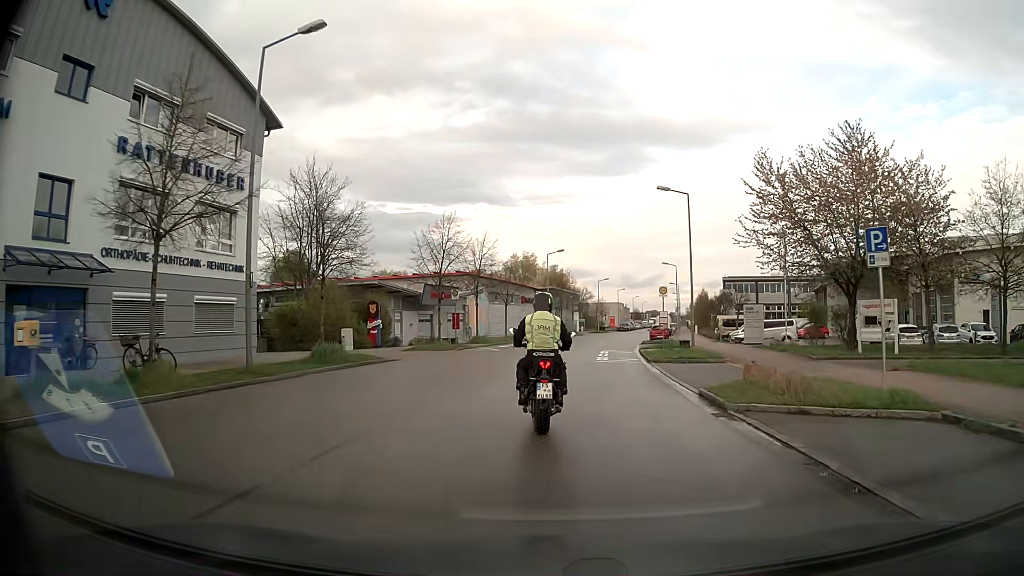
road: residential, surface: asphalt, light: Day
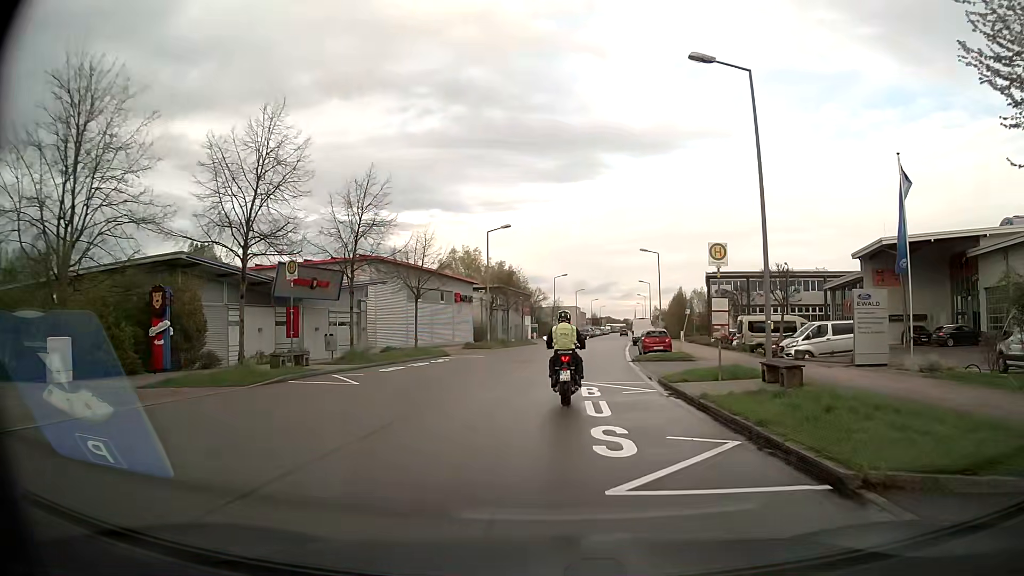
(+0.7, +20.9) m; +4°
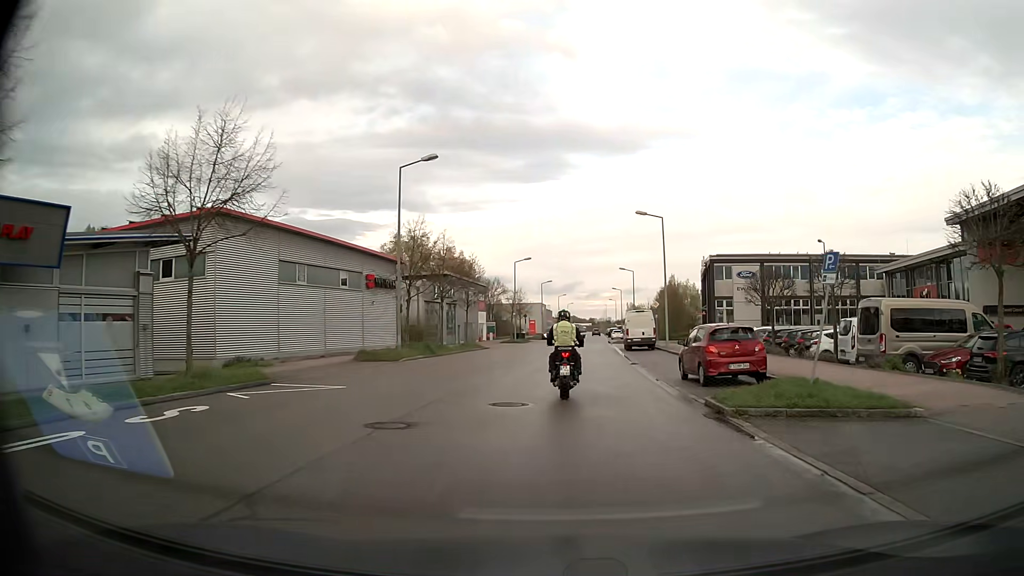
(+0.3, +21.0) m; +3°
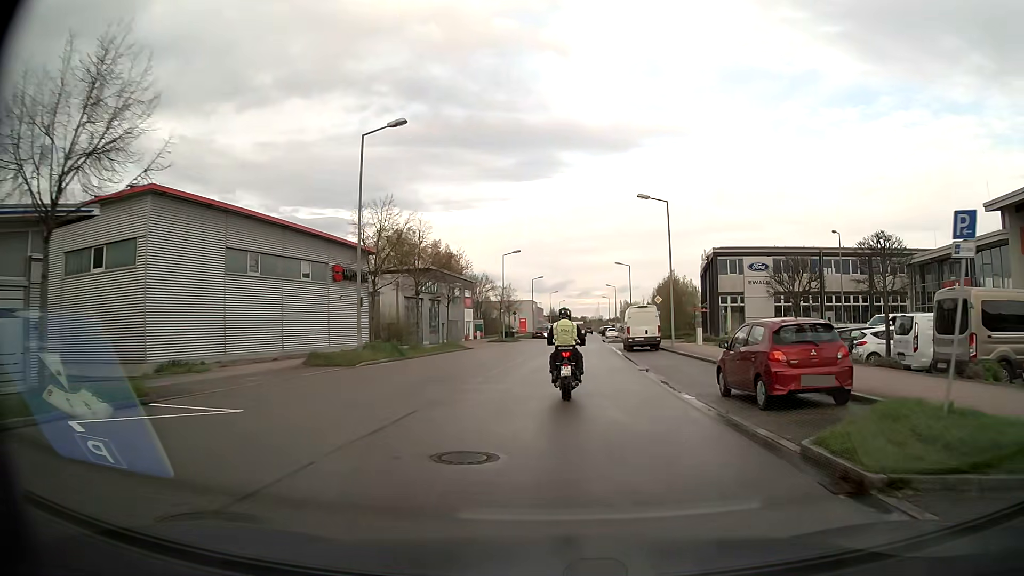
(0.0, +5.3) m; 0°
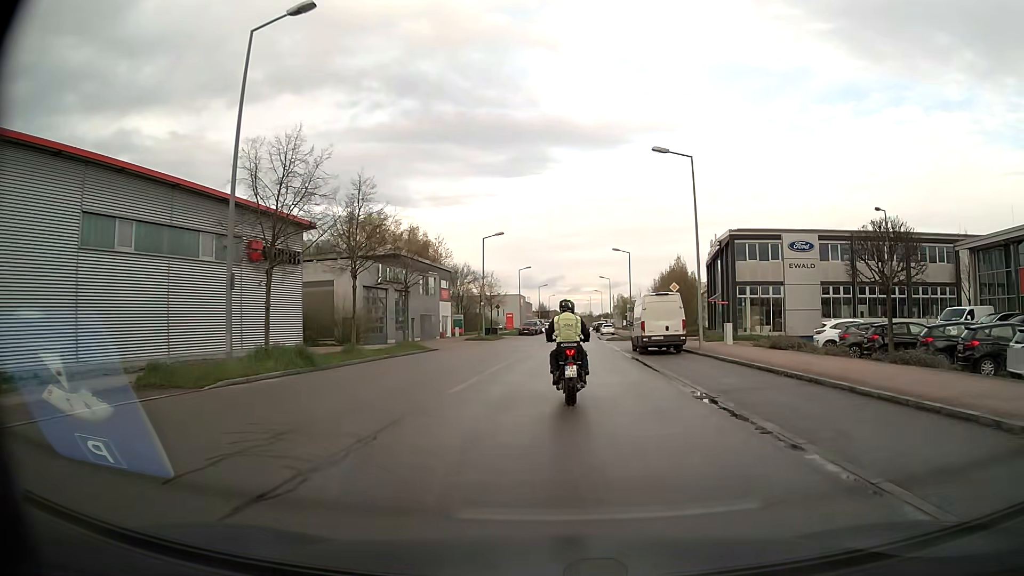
(+0.1, +10.2) m; +1°
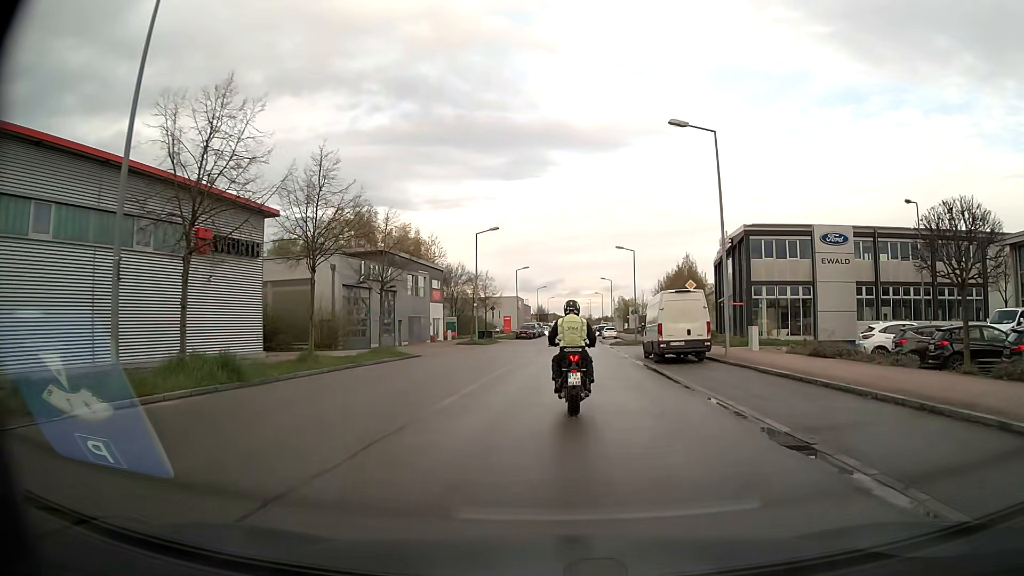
(0.0, +4.7) m; 0°
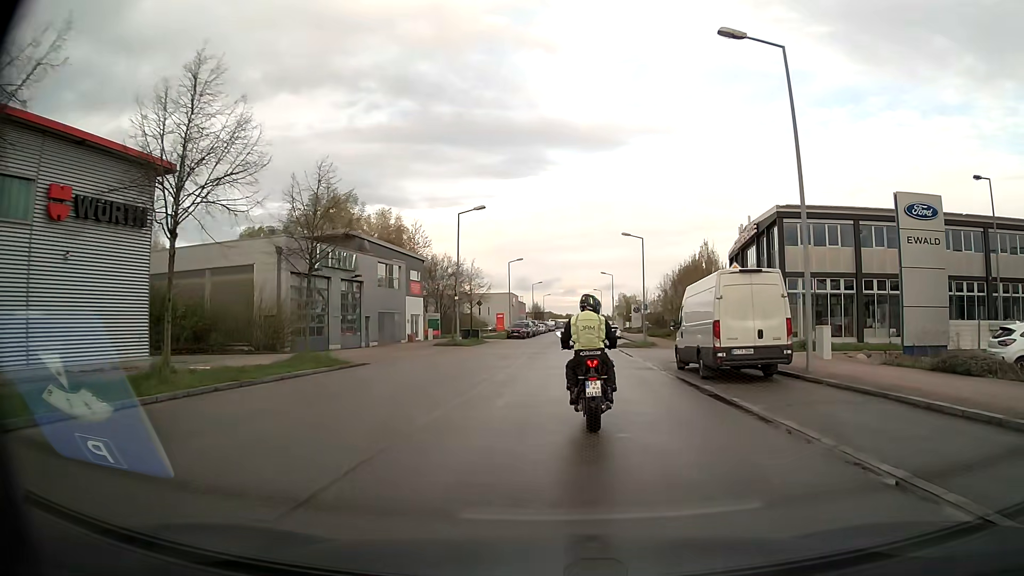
(0.0, +8.4) m; 0°
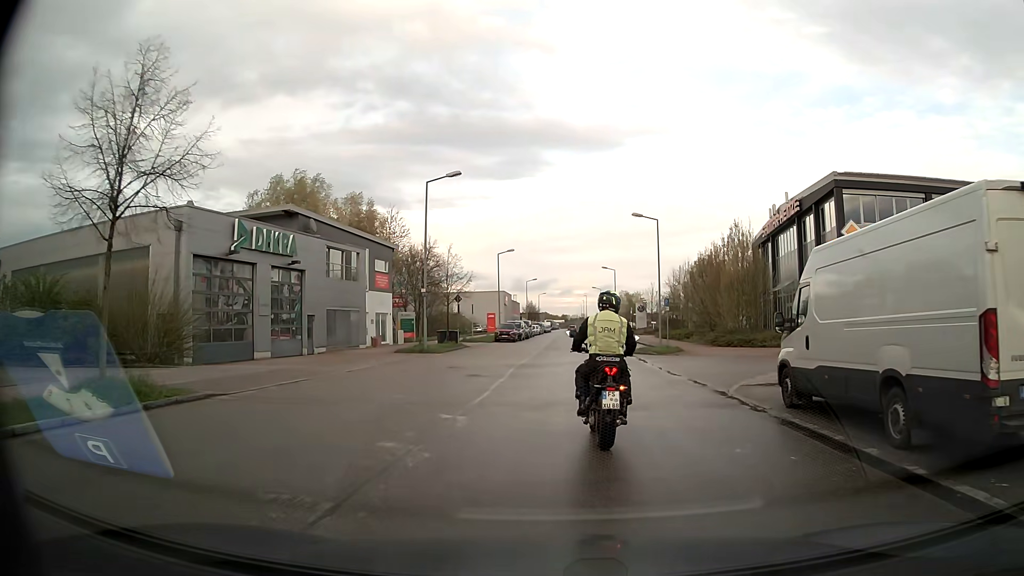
(0.0, +10.4) m; +1°
